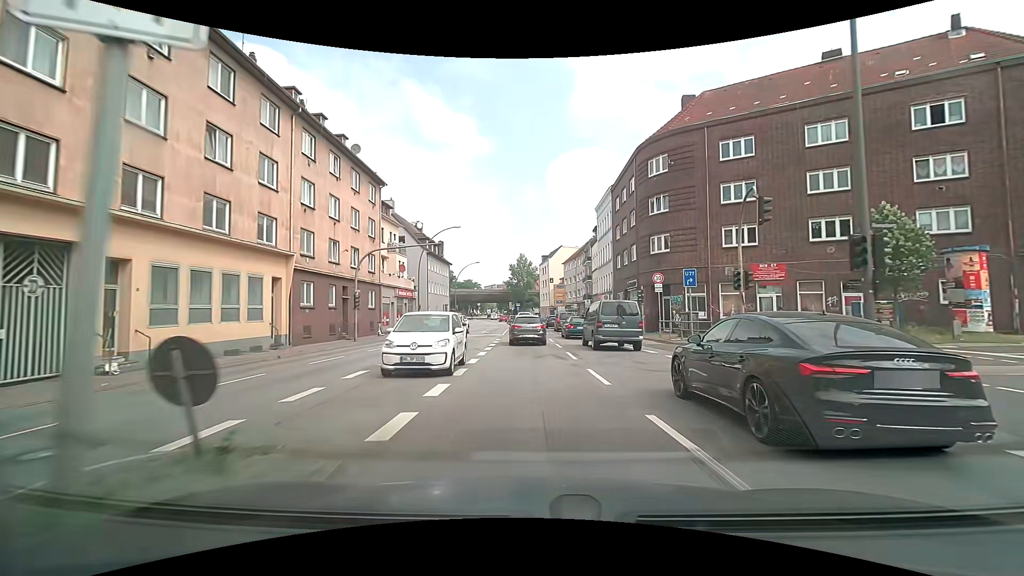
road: secondary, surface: asphalt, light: Day
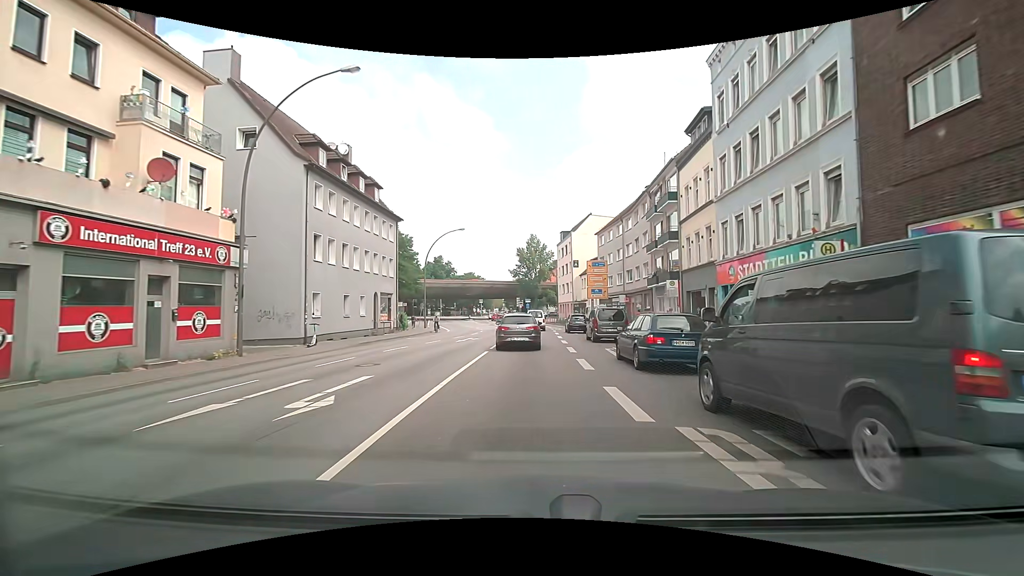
(-0.7, +37.5) m; -2°
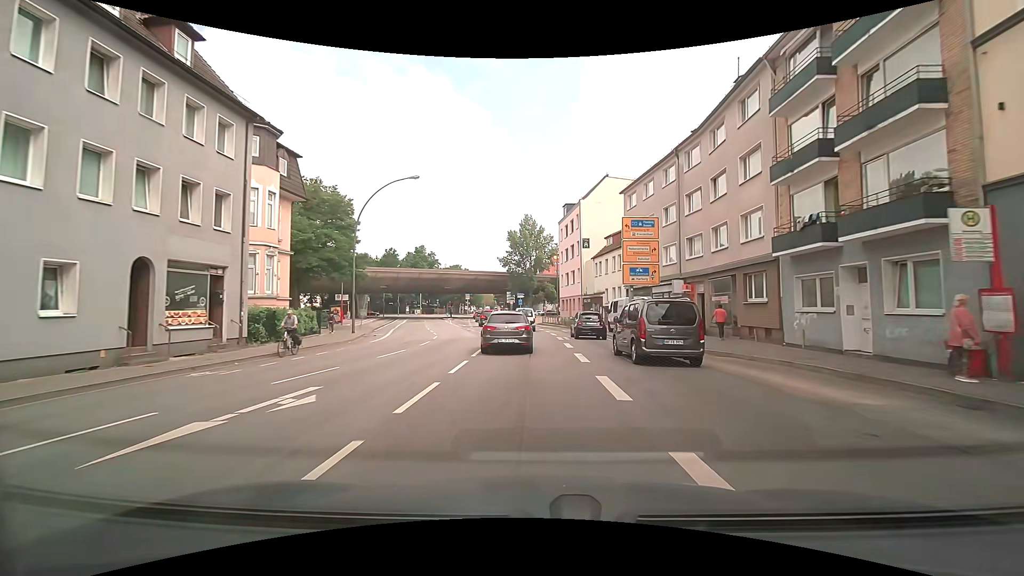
(0.0, +22.6) m; 0°
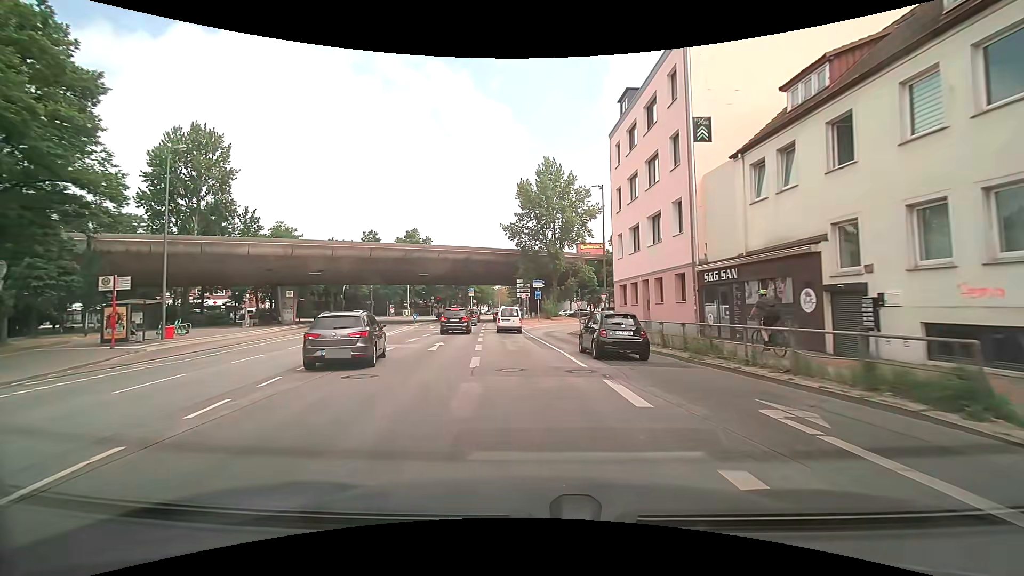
(-0.3, +36.4) m; -2°
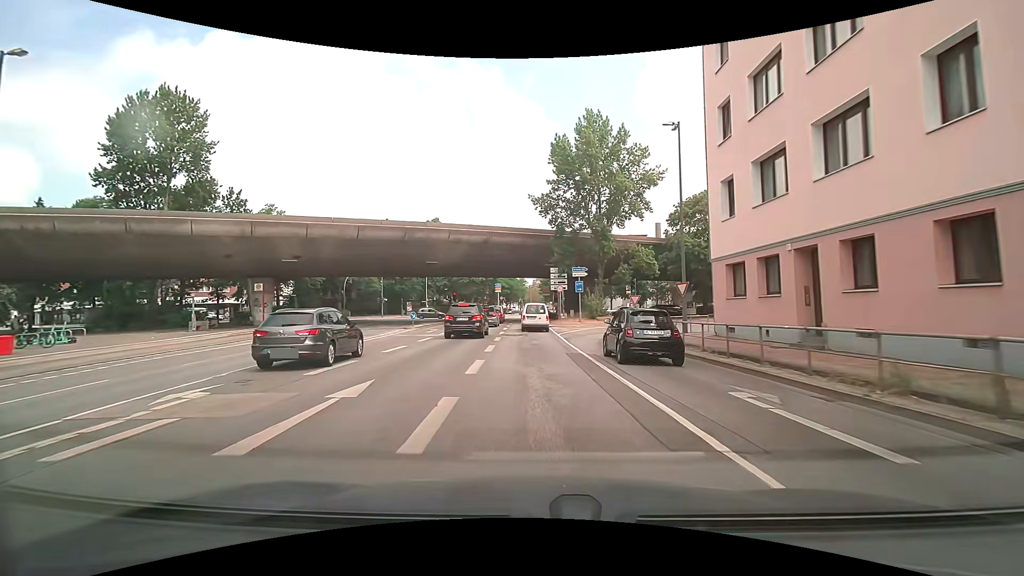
(-0.5, +14.0) m; -4°
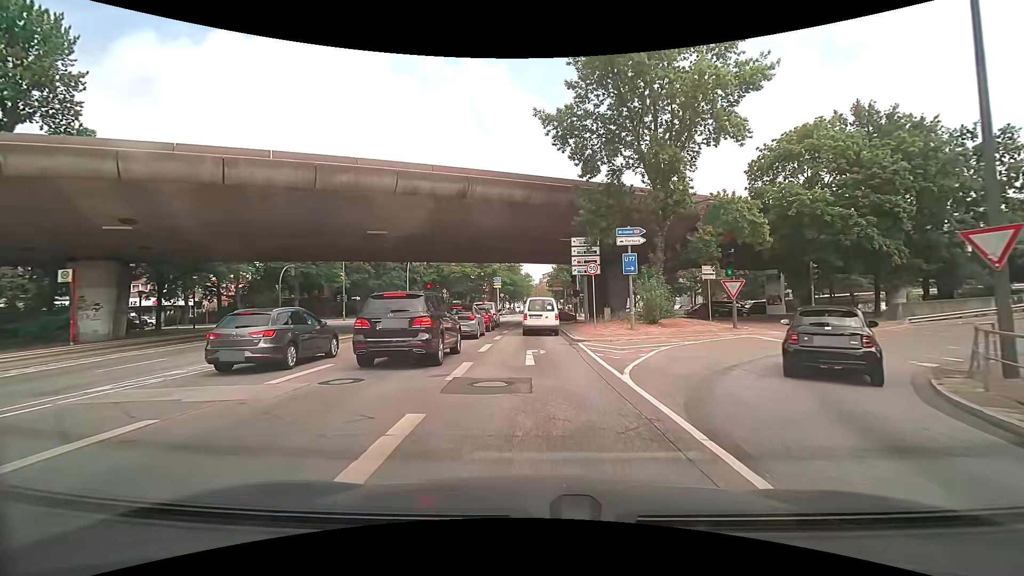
(-0.2, +19.1) m; -1°
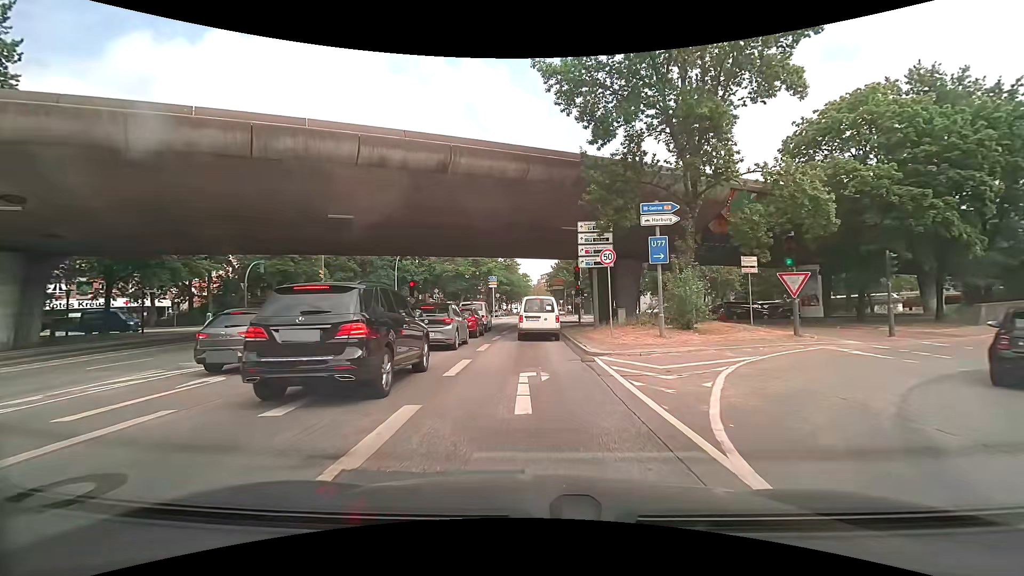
(0.0, +5.4) m; +1°
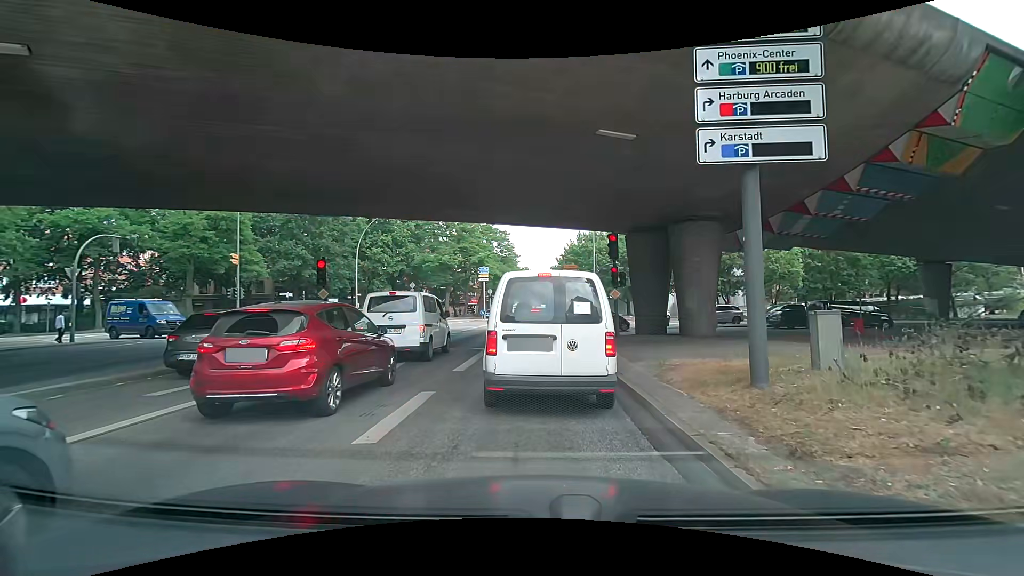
(-0.1, +16.0) m; -1°
